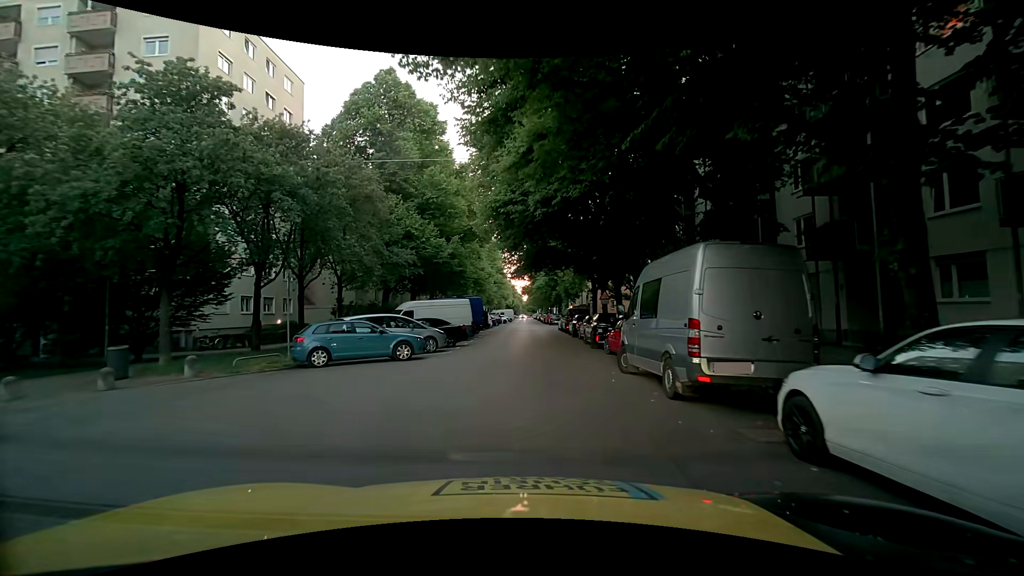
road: residential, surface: asphalt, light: Day
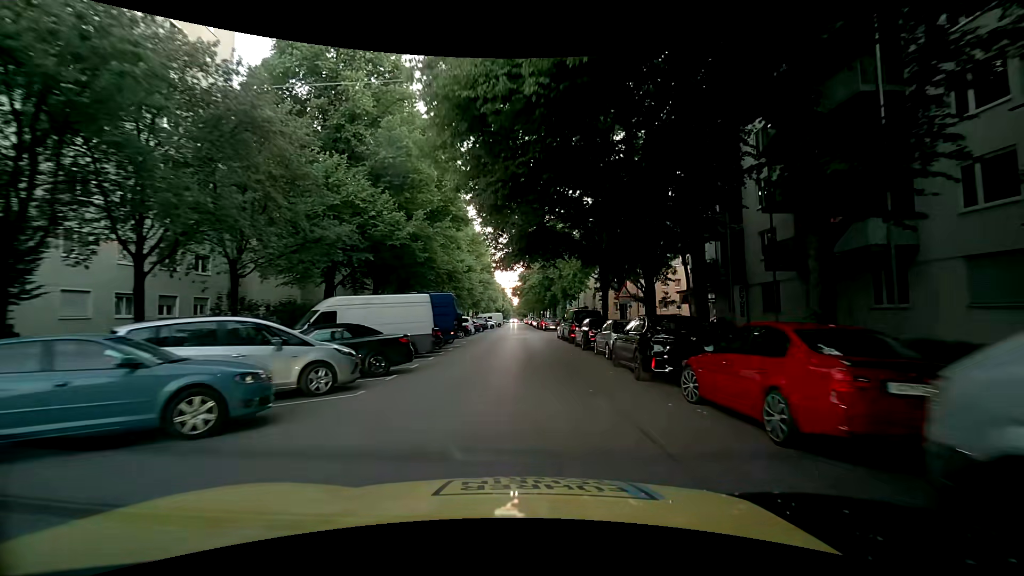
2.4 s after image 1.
(+0.2, +10.4) m; +3°
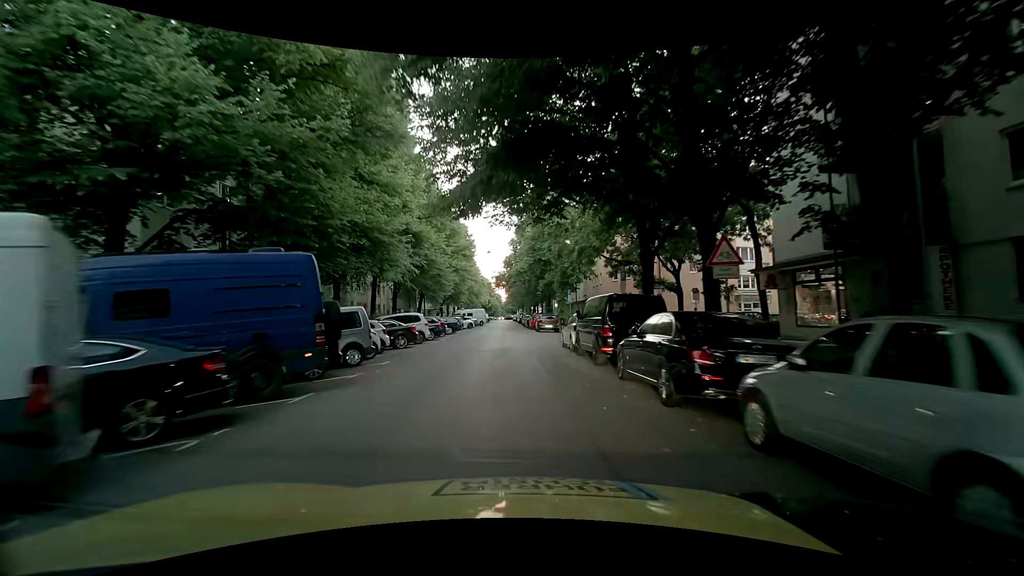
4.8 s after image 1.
(+0.2, +15.1) m; +2°
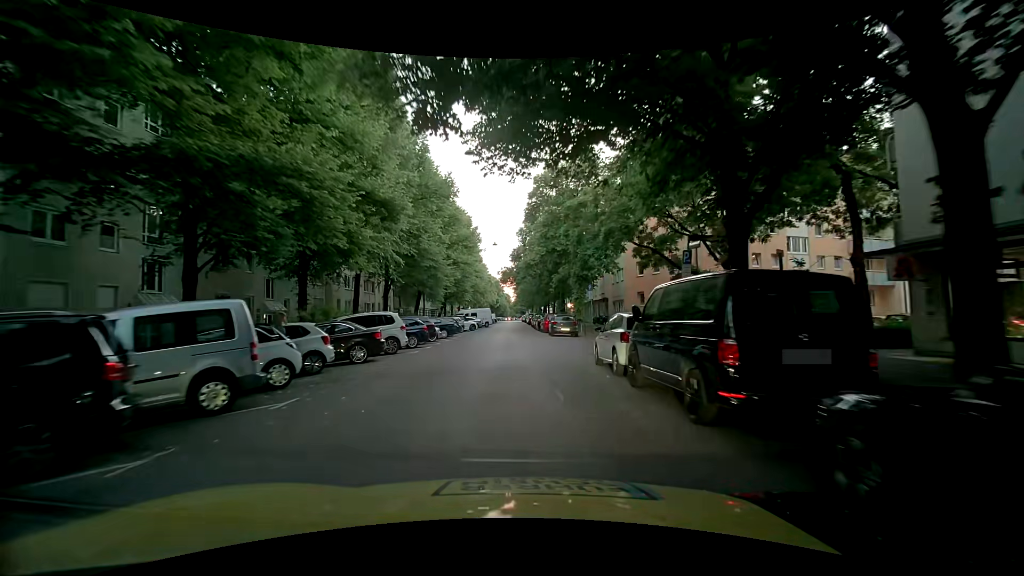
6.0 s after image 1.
(-0.1, +7.2) m; -4°
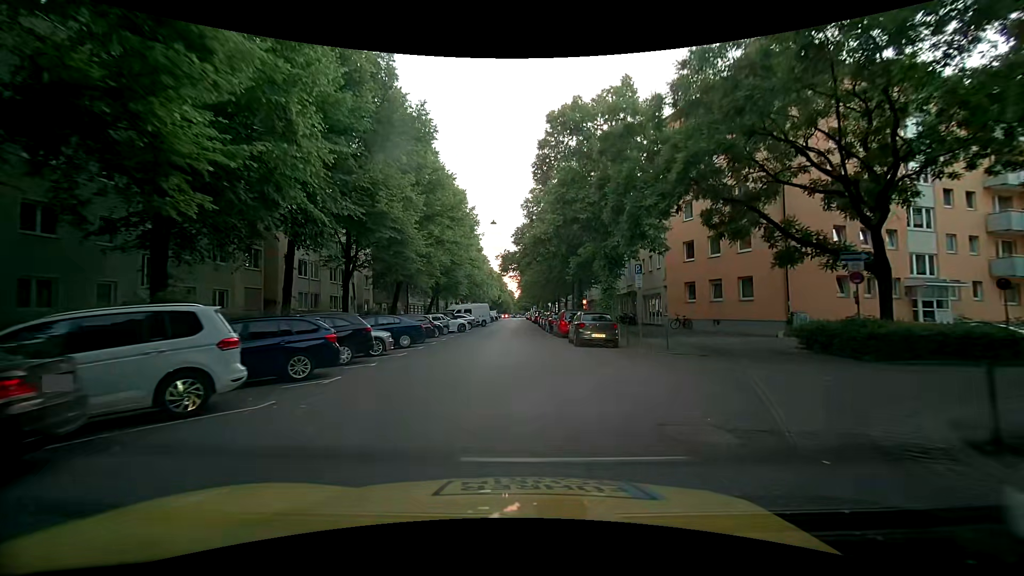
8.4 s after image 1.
(0.0, +11.8) m; -3°
